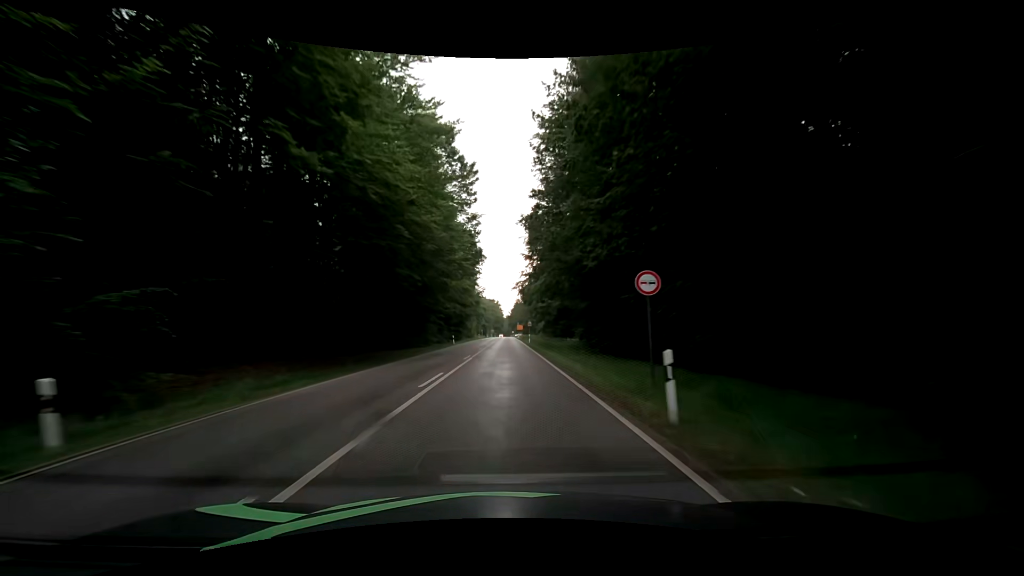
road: secondary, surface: asphalt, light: Day
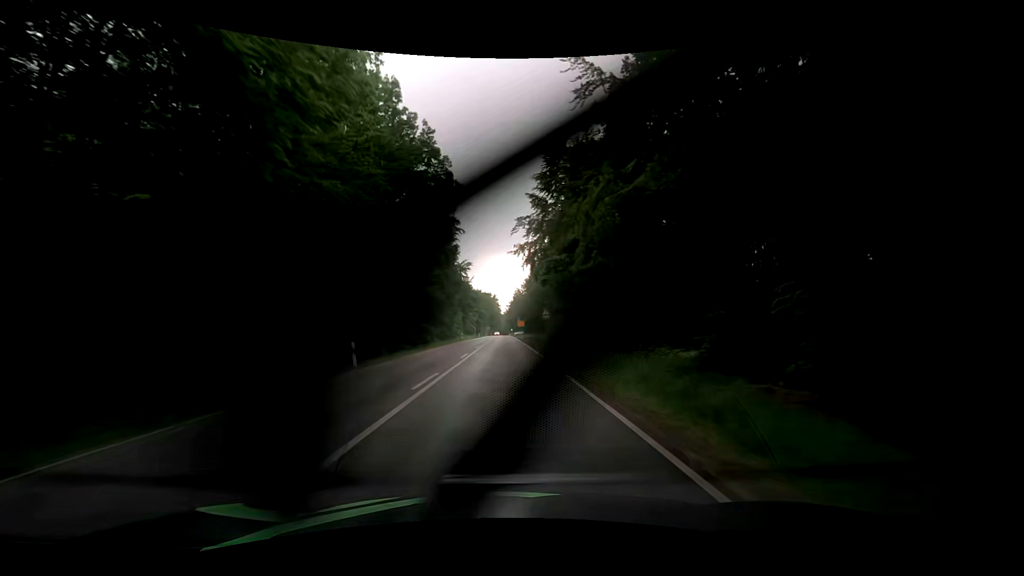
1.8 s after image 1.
(-0.4, +36.8) m; 0°
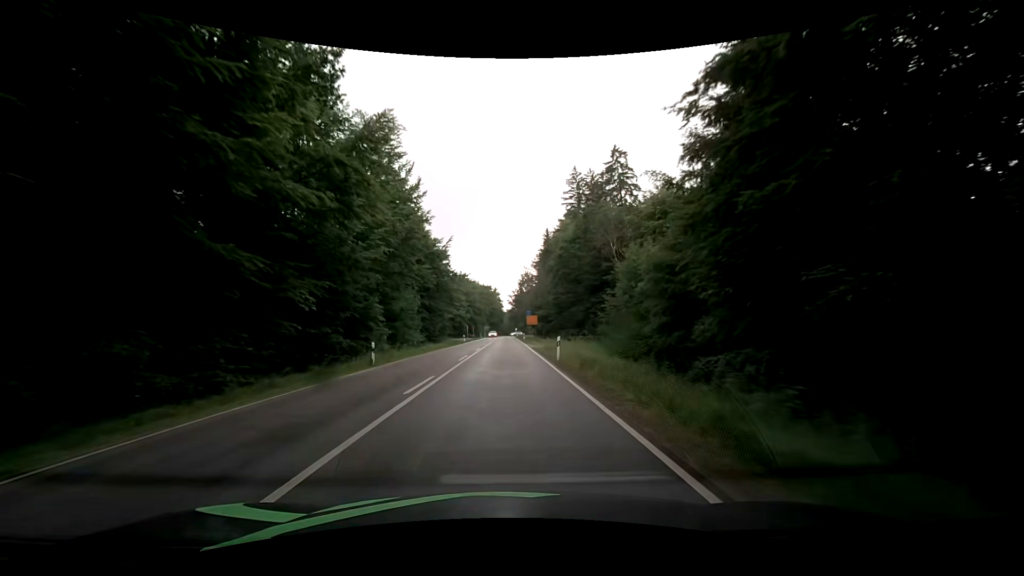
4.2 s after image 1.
(-0.5, +48.3) m; -1°
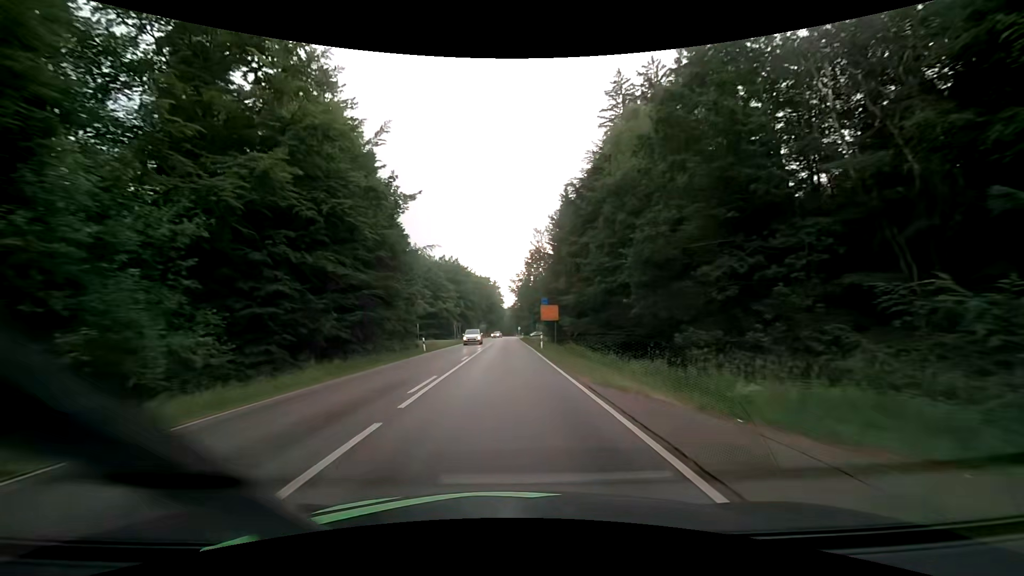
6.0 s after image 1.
(-0.1, +35.8) m; 0°
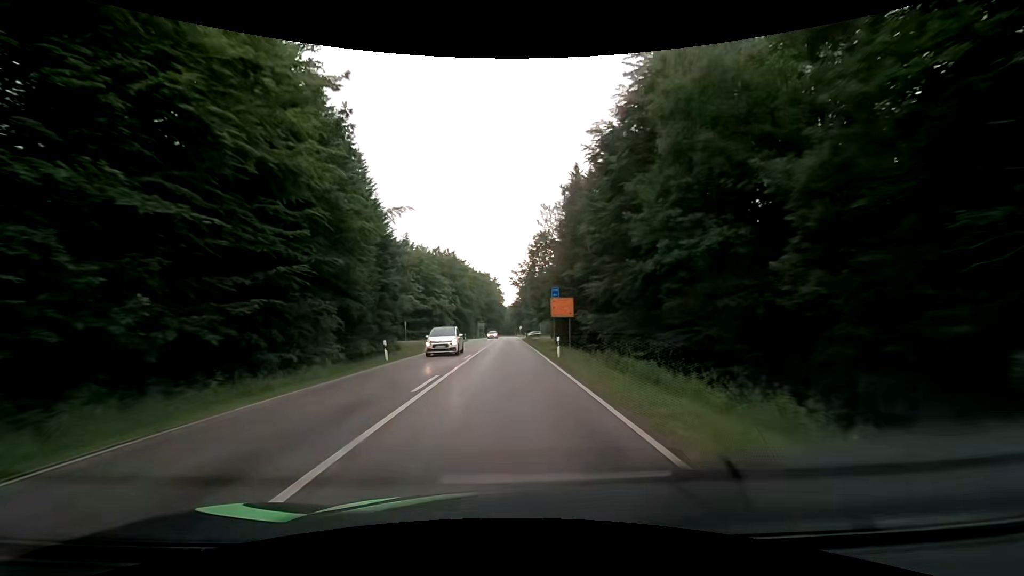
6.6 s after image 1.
(-0.1, +11.9) m; 0°
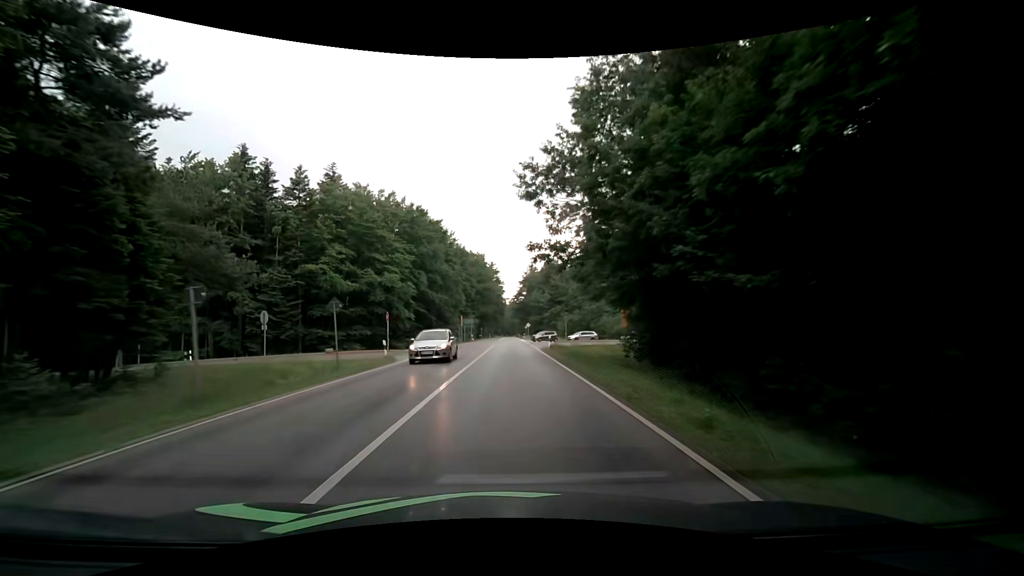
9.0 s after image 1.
(-0.1, +47.6) m; 0°
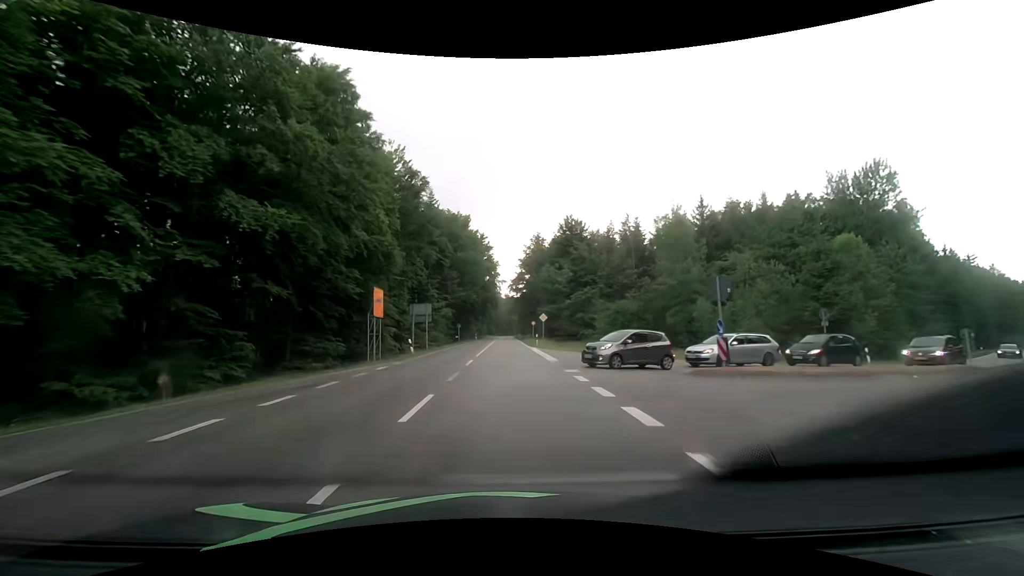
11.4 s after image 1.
(+0.1, +48.0) m; 0°
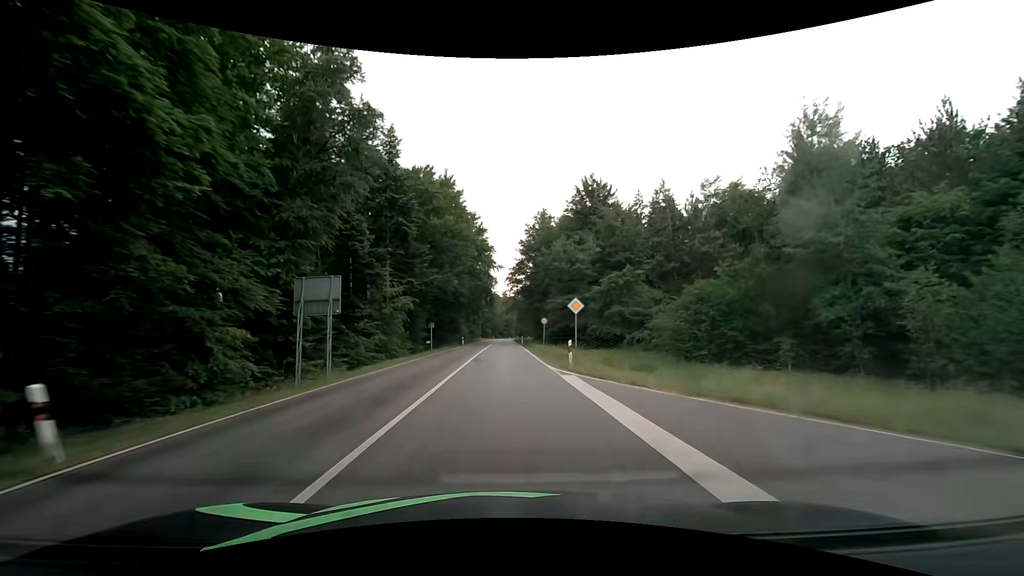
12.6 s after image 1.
(+0.1, +24.1) m; 0°
(0, +10) (0, +20) (0, +30) (0, +40) (0, +50) (0, +60) (0, +70) (0, +80) (0, +90) (0, +100) m
